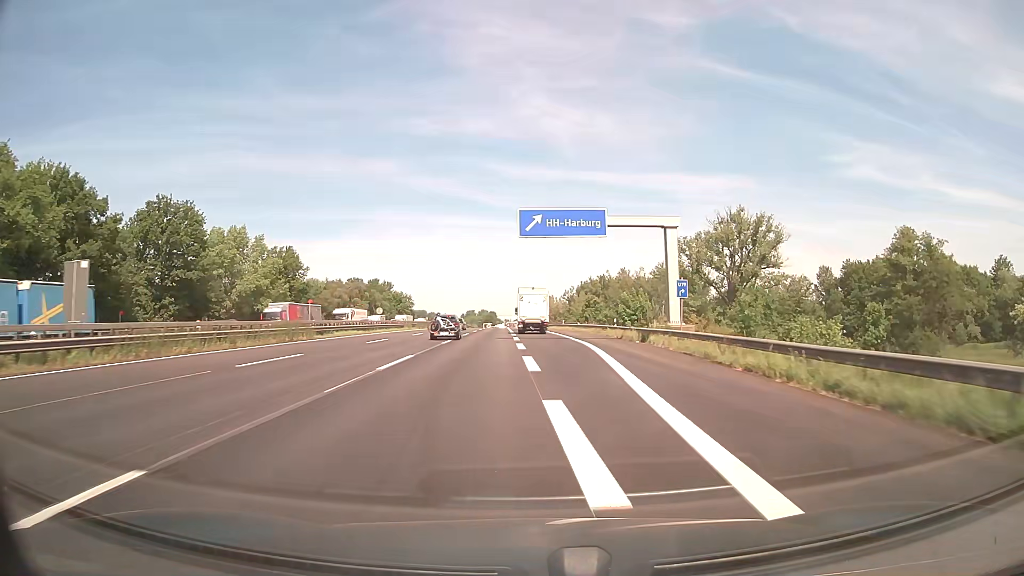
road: motorway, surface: asphalt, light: Day
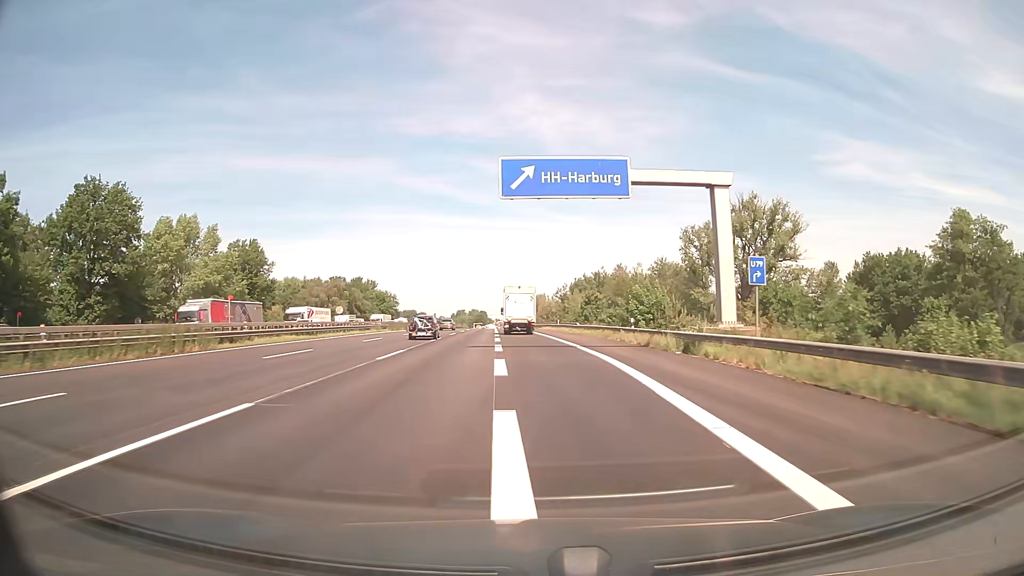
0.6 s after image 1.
(+0.1, +13.3) m; +1°
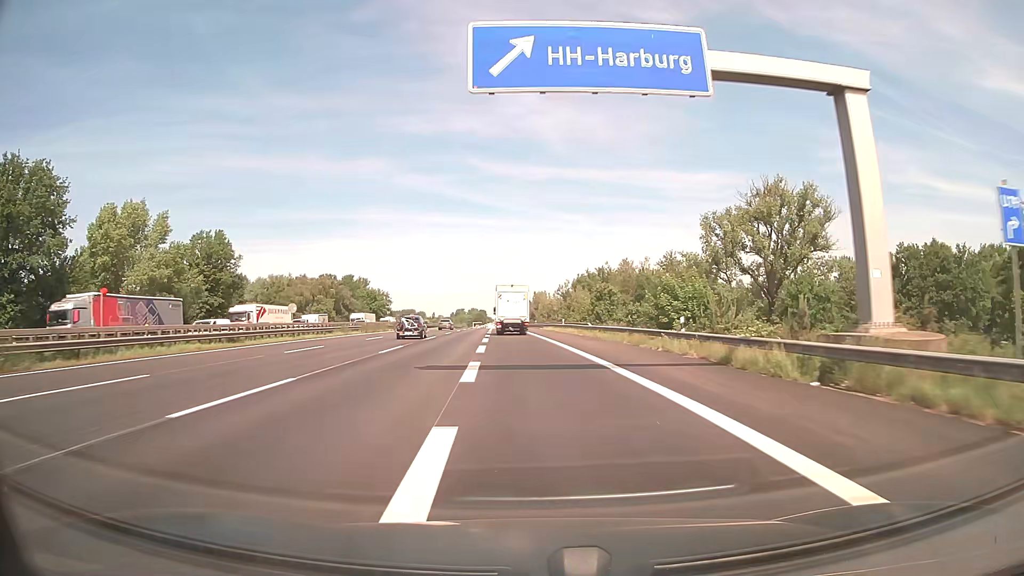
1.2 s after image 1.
(+0.1, +13.4) m; 0°
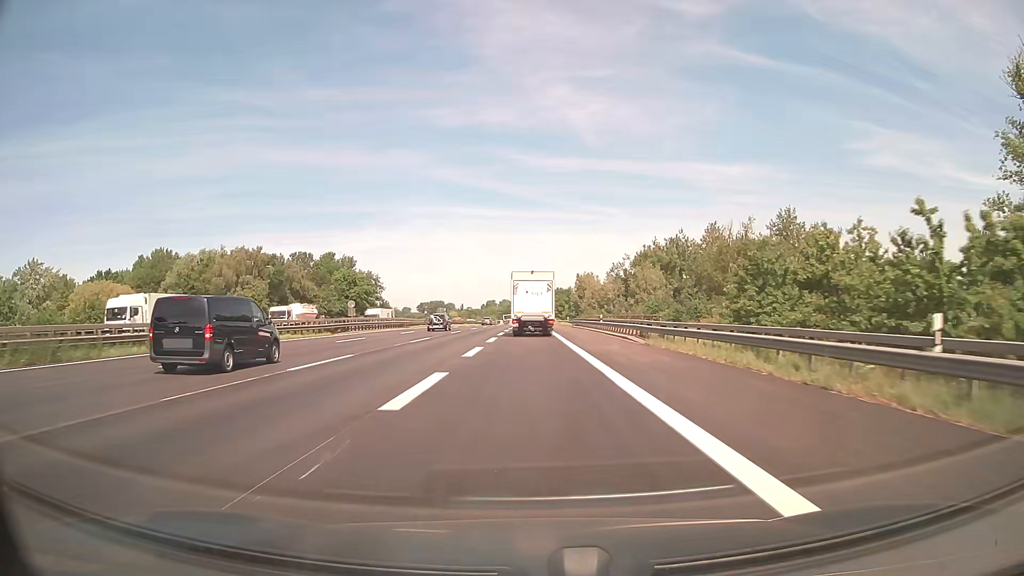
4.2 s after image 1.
(-2.2, +64.5) m; -3°
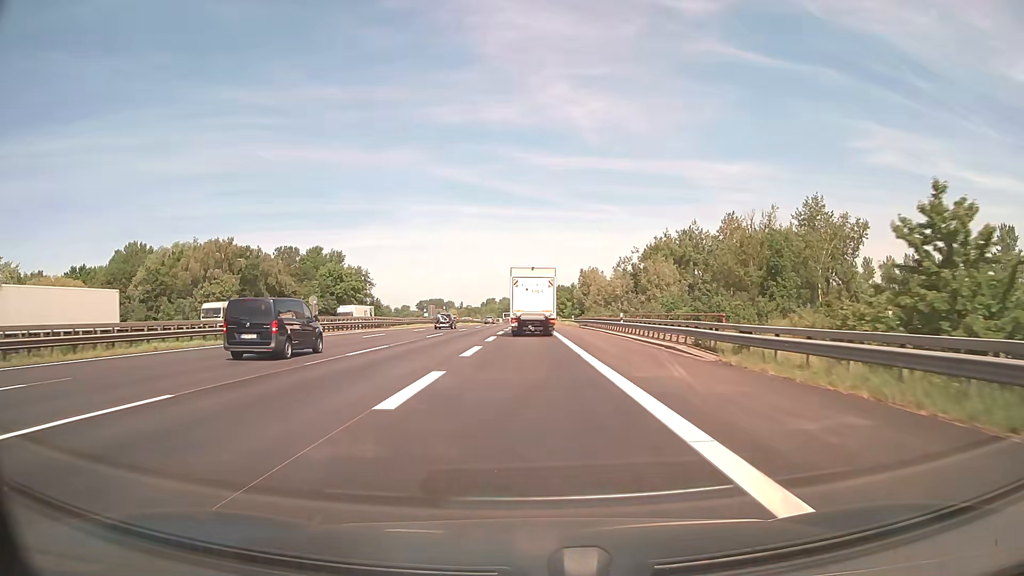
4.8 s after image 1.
(0.0, +12.1) m; 0°
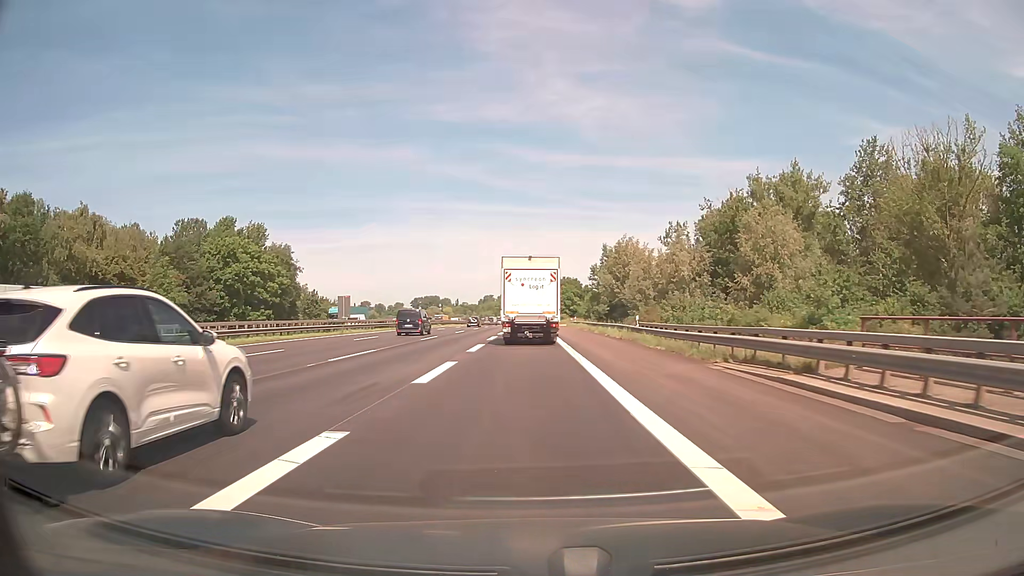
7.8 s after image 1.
(0.0, +55.2) m; 0°
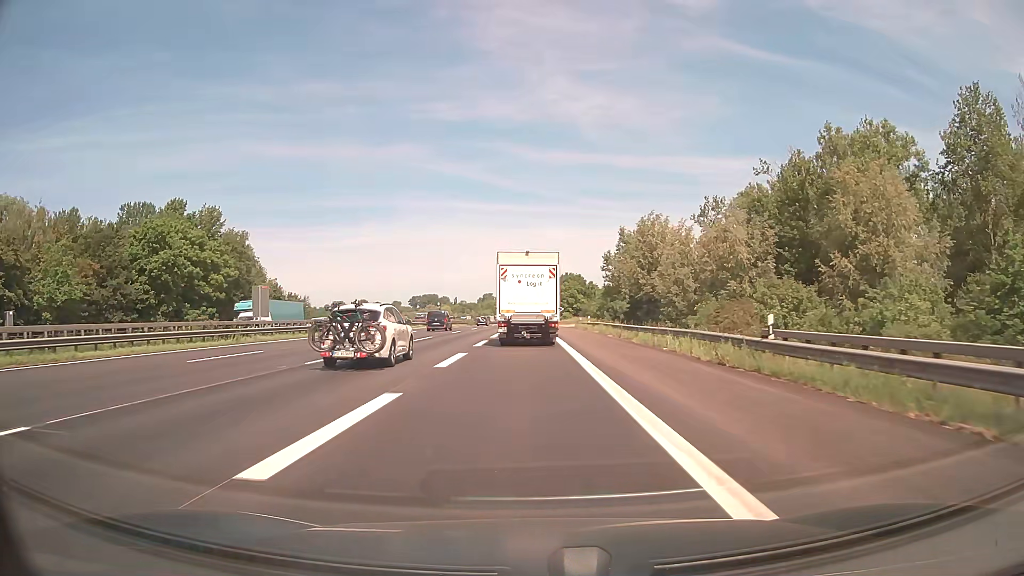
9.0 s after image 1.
(0.0, +20.2) m; 0°
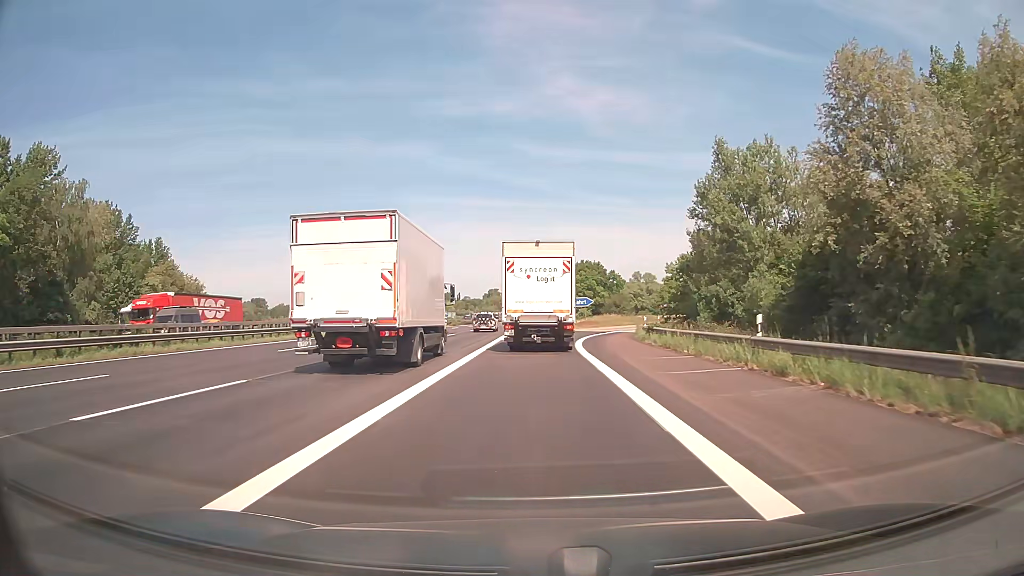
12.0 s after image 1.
(-0.3, +47.0) m; -1°
(0, +10) (0, +20) (+1, +30) (+1, +40) (+3, +50) (+5, +60) (+9, +69) (+13, +78) (+19, +86) (+26, +93) m
